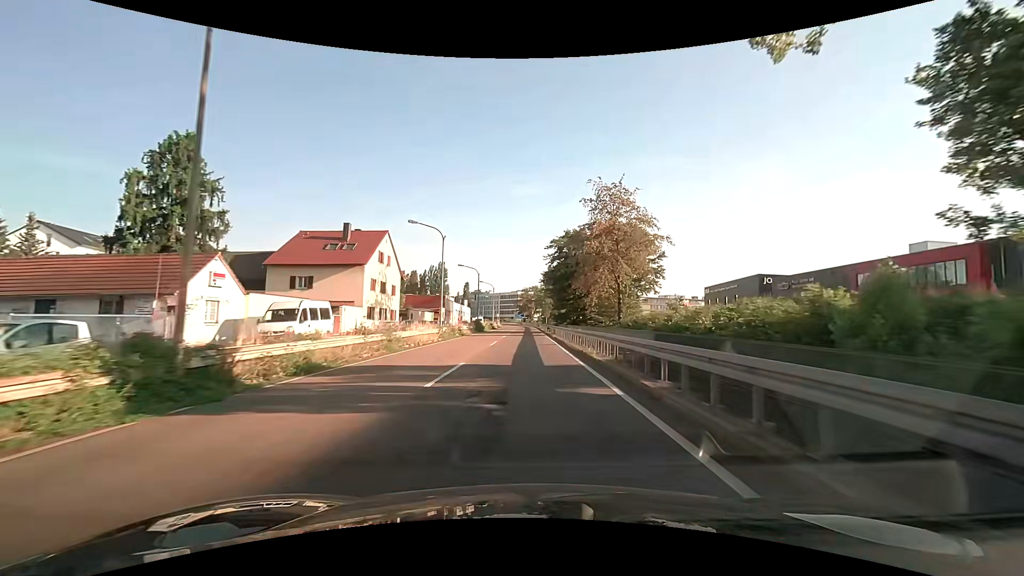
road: trunk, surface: asphalt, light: Day
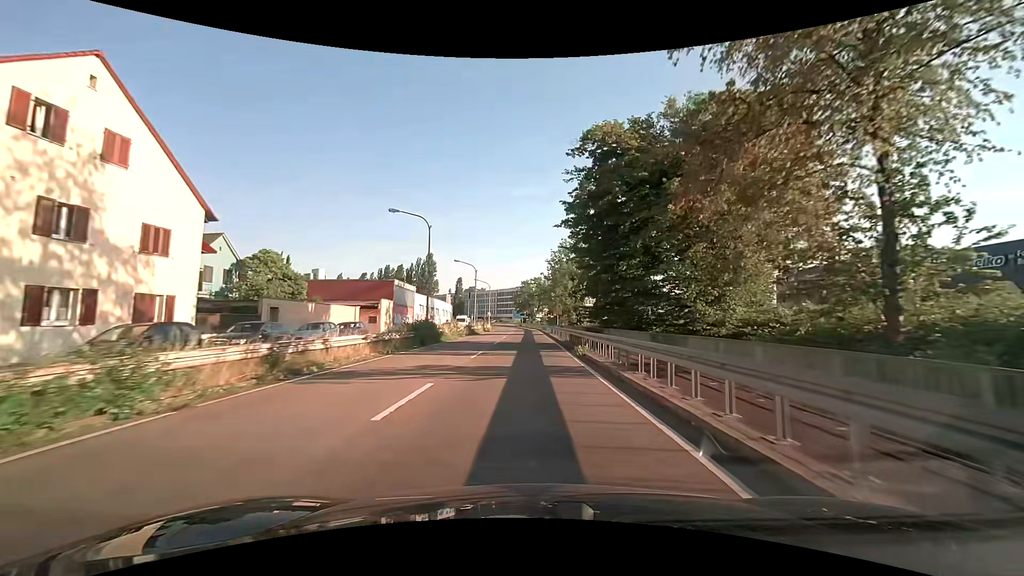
(0.0, +35.4) m; 0°
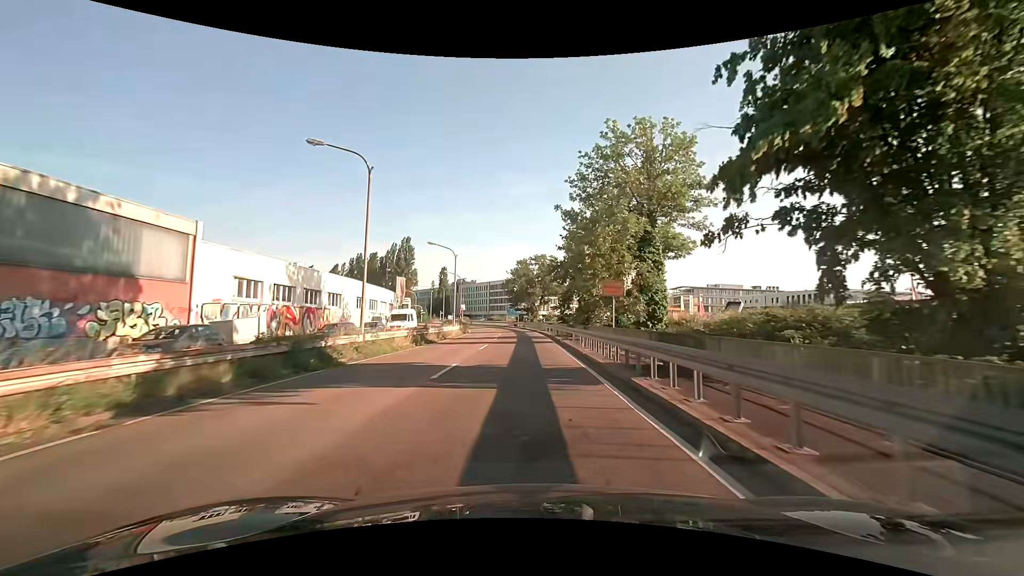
(-0.1, +43.1) m; 0°
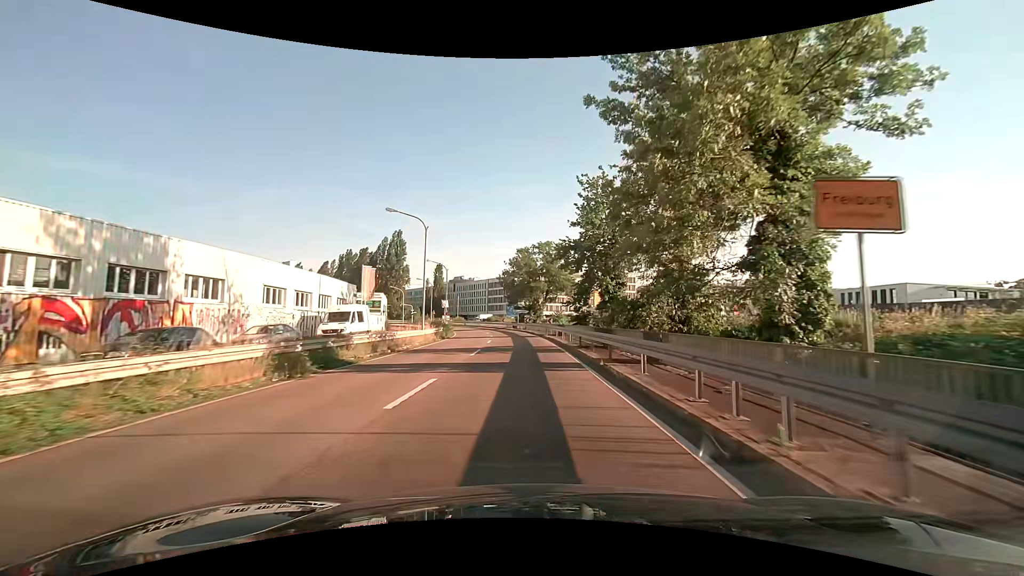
(0.0, +15.9) m; 0°
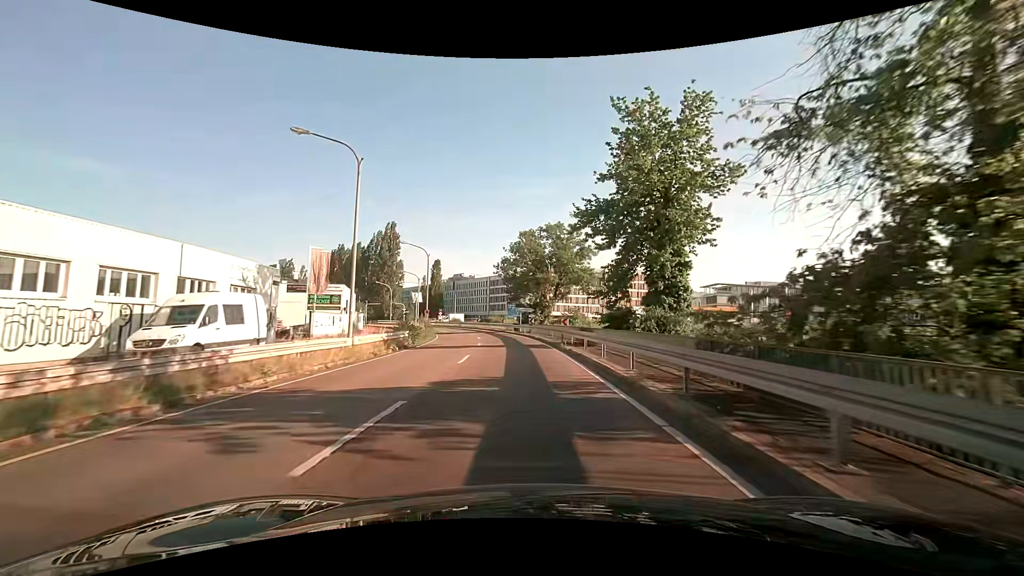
(0.0, +15.2) m; -1°
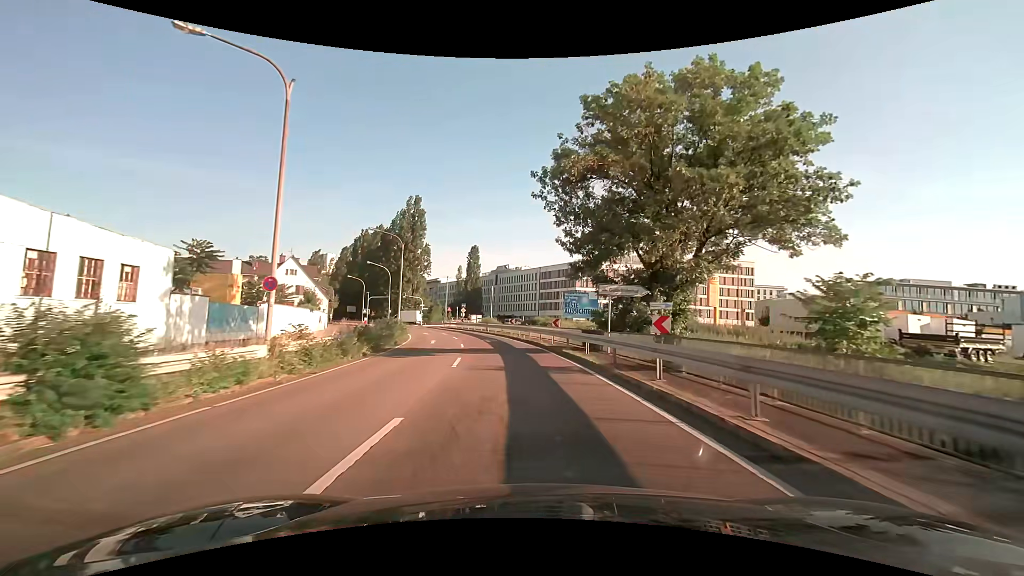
(-1.3, +37.6) m; -6°
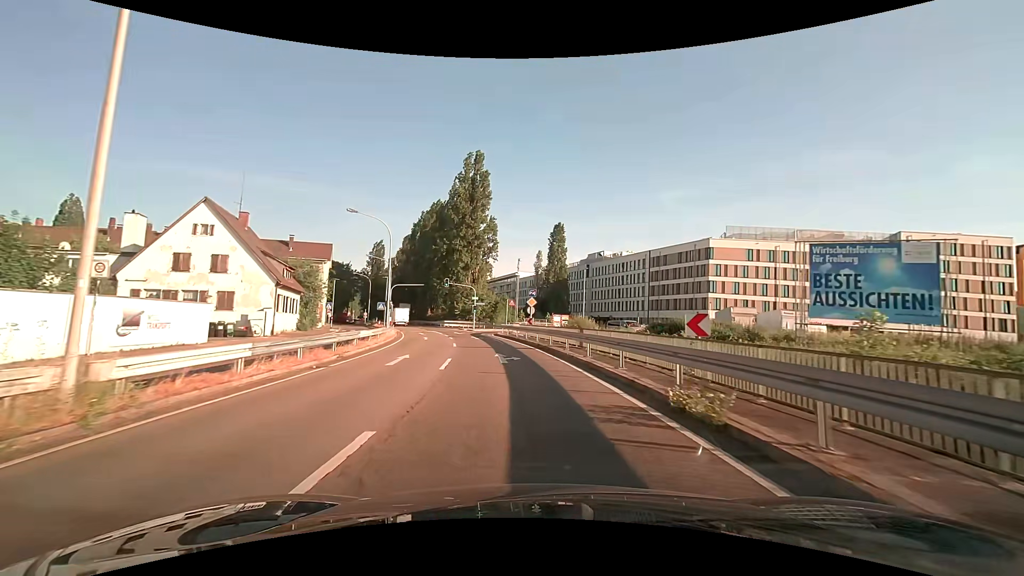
(-2.9, +37.1) m; -10°
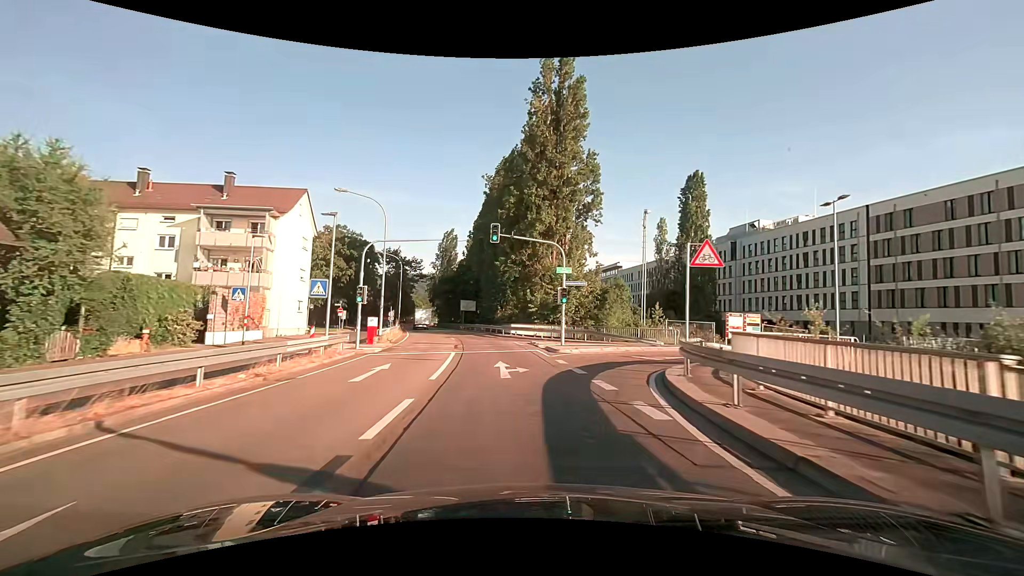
(-3.5, +37.1) m; -10°
(0, +10) (-1, +20) (-2, +30) (-4, +40) (-6, +50) (-8, +59) (-11, +69) (-13, +79) (-16, +88) (-19, +98) m
